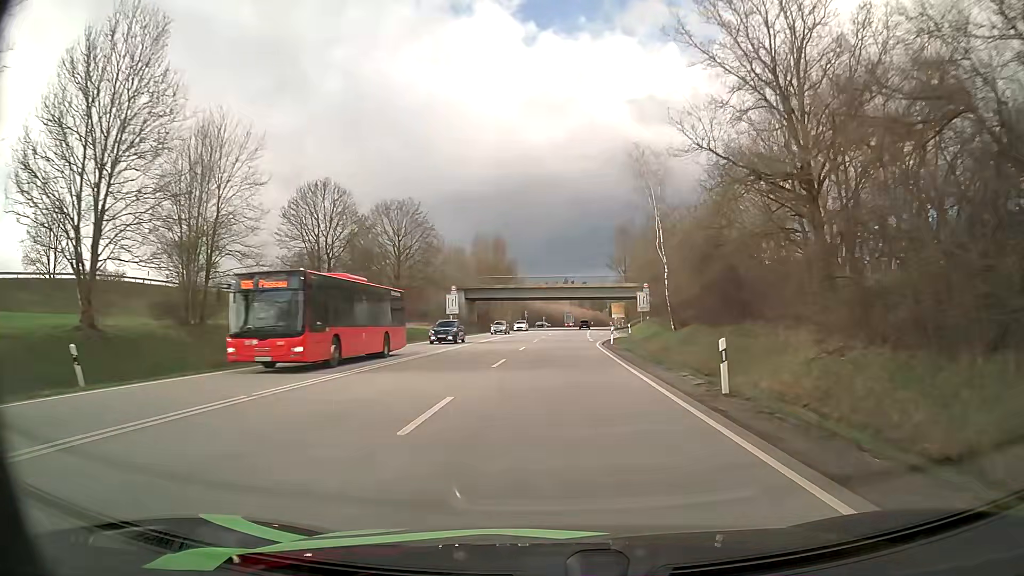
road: primary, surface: asphalt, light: Day
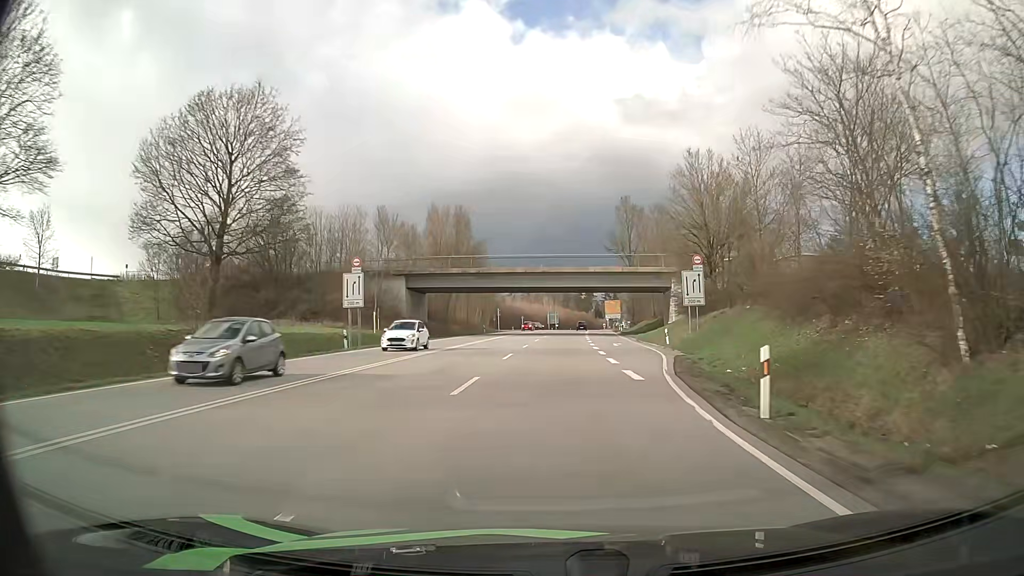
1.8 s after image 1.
(+0.4, +31.5) m; +2°
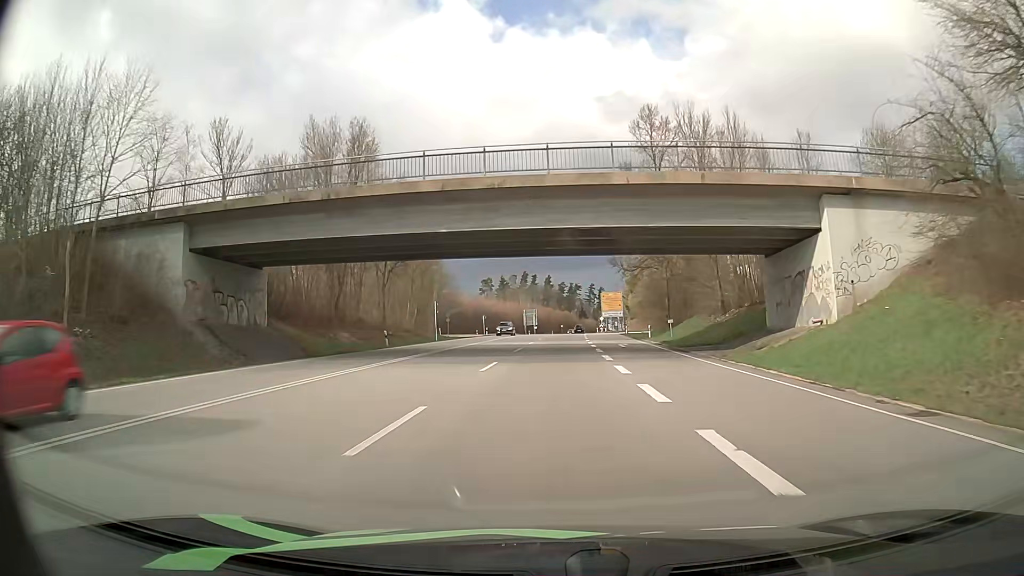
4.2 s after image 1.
(+0.8, +41.9) m; +2°
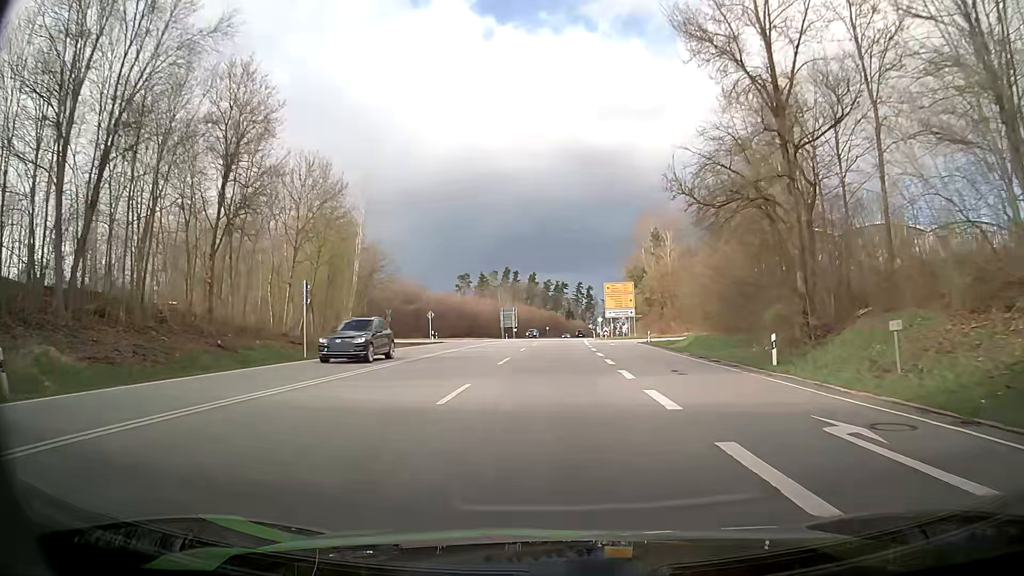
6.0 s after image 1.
(+0.3, +31.4) m; +1°
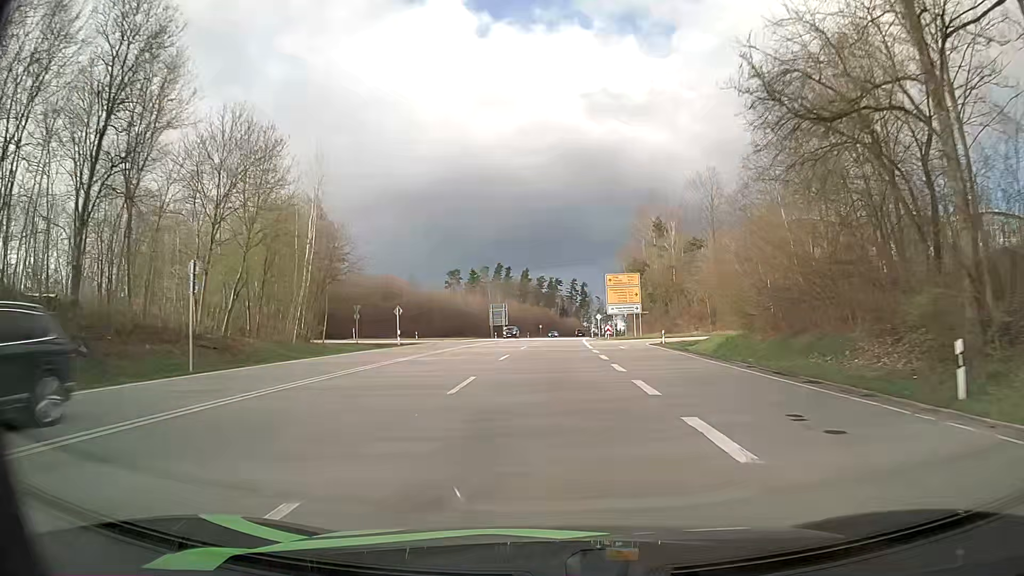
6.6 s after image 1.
(+0.2, +10.5) m; +1°
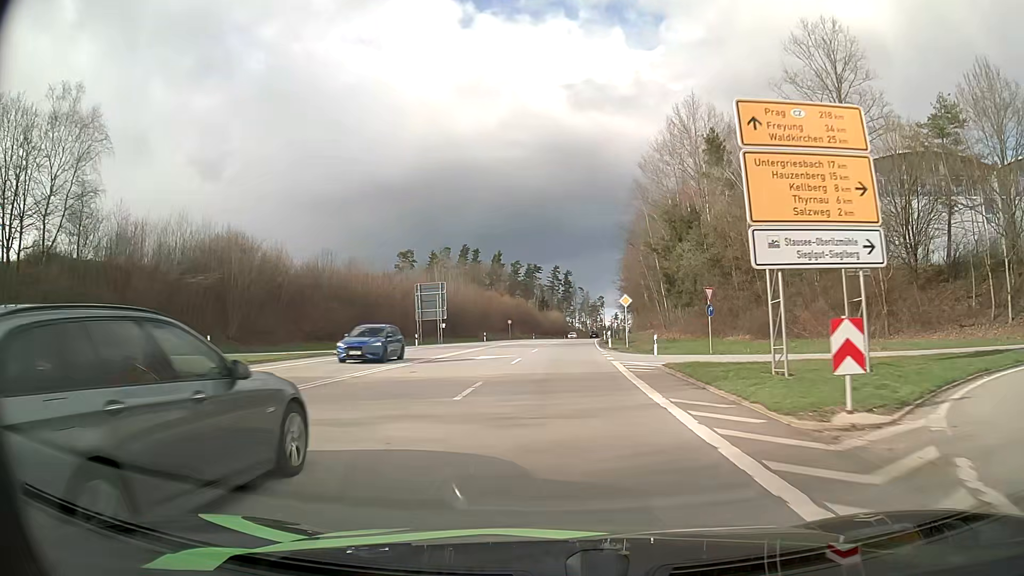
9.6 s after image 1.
(+1.1, +52.3) m; +2°
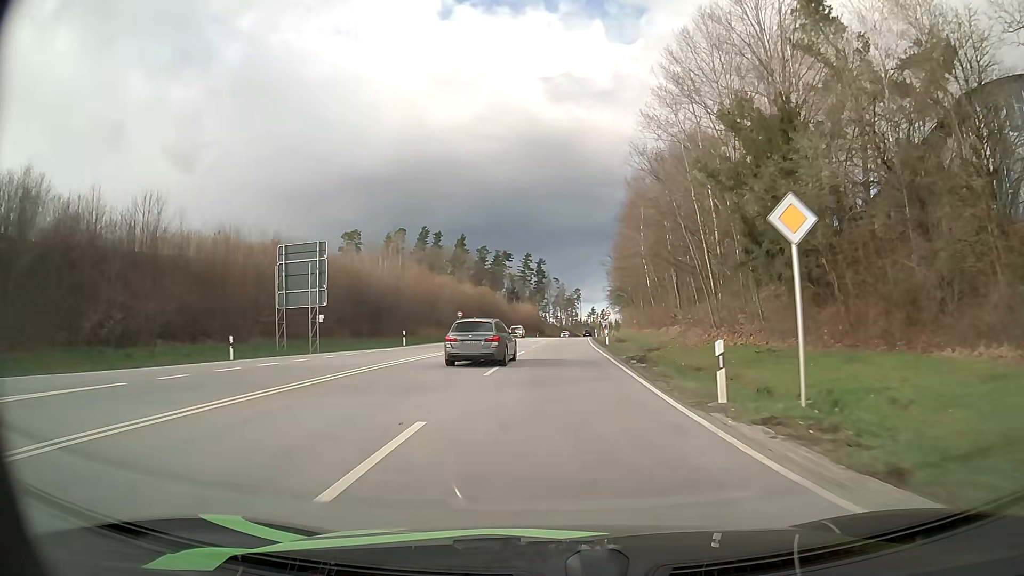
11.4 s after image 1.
(+0.5, +31.6) m; +2°
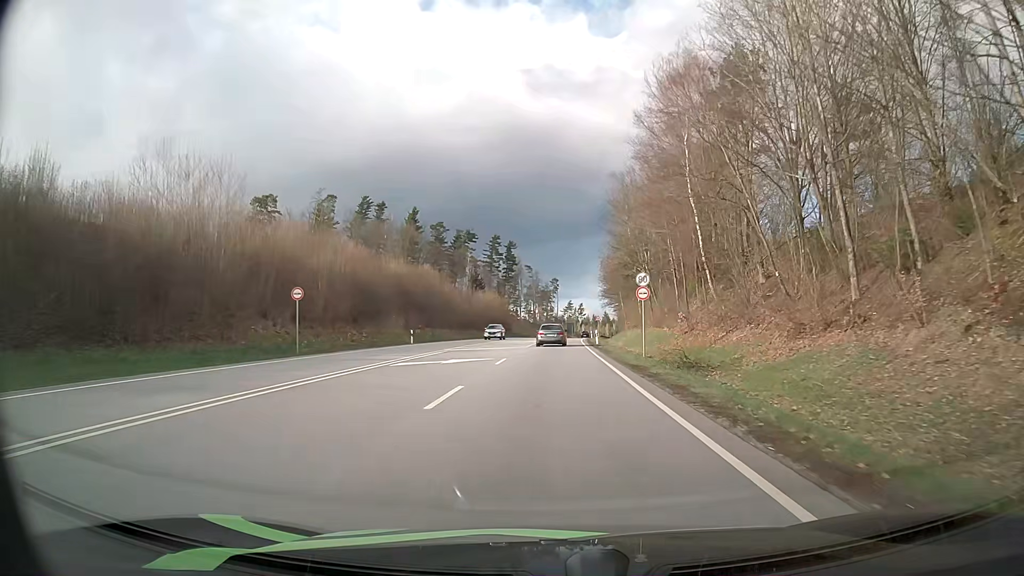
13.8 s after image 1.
(+1.0, +42.6) m; +2°
(0, +10) (0, +20) (0, +30) (0, +40) (0, +50) (+1, +60) (+1, +70) (+1, +80) (+2, +90) (+3, +100) m
